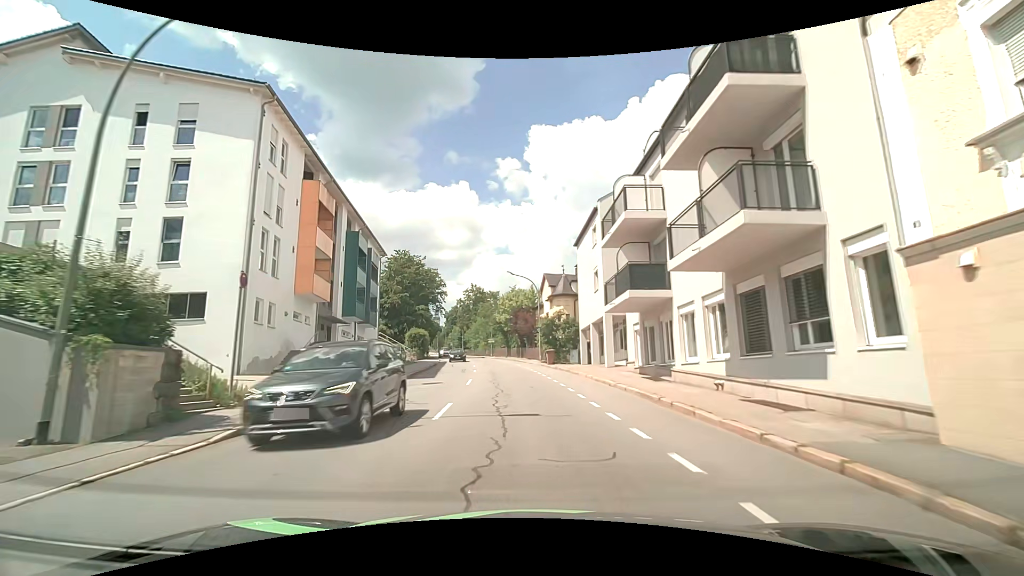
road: tertiary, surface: asphalt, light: Day
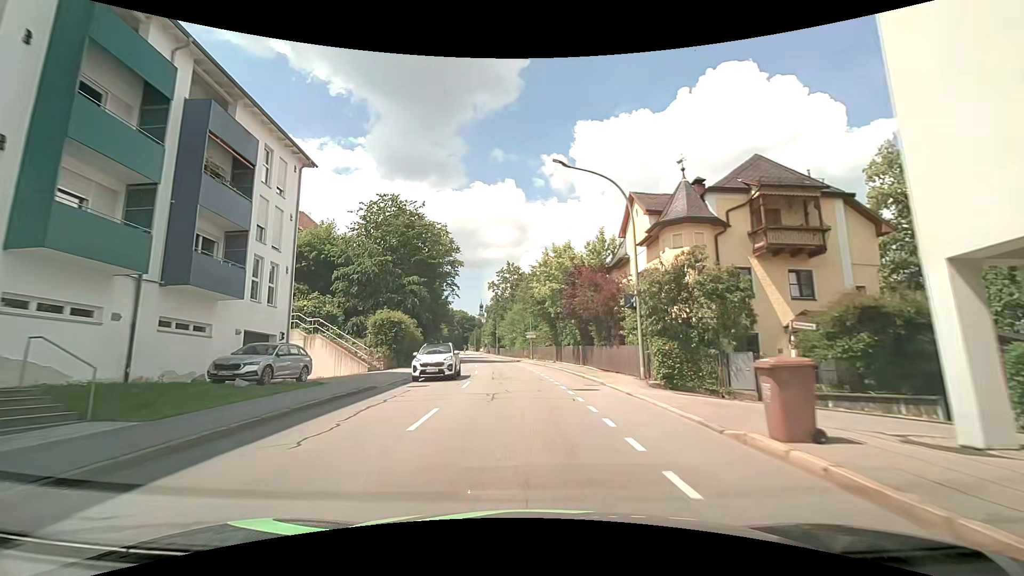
(-1.5, +28.9) m; -6°
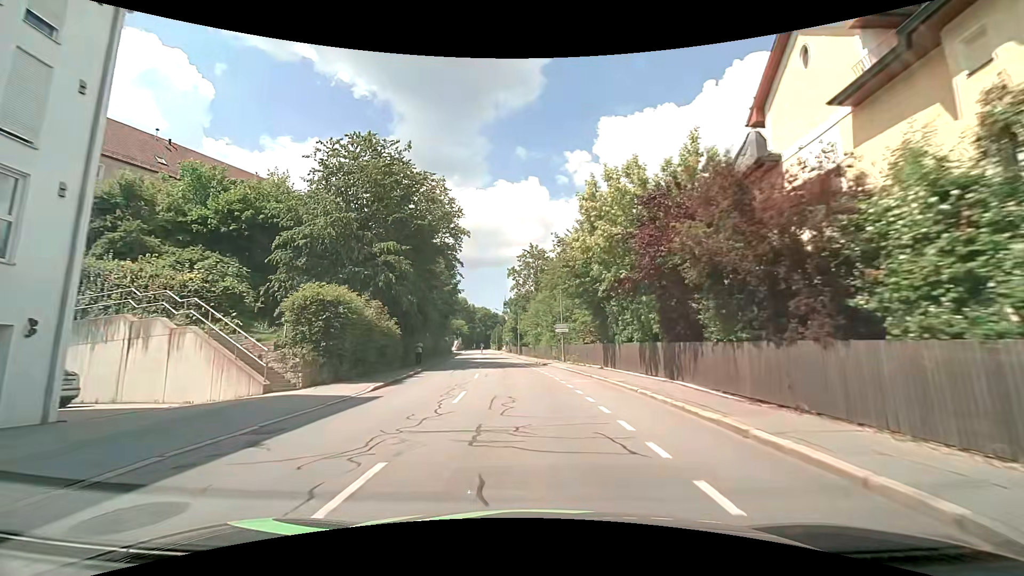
(-0.4, +14.4) m; -3°
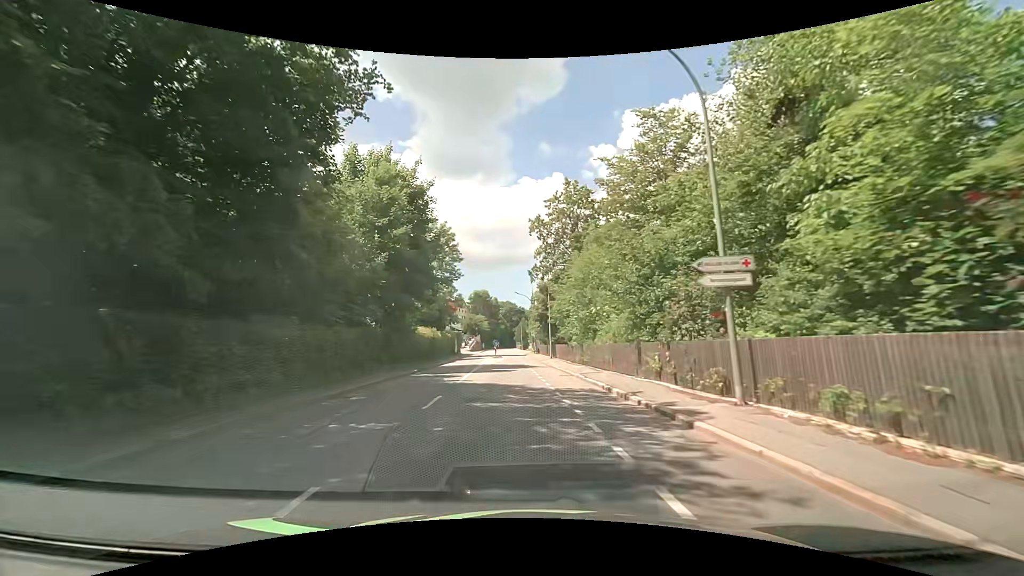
(-1.1, +28.1) m; -3°
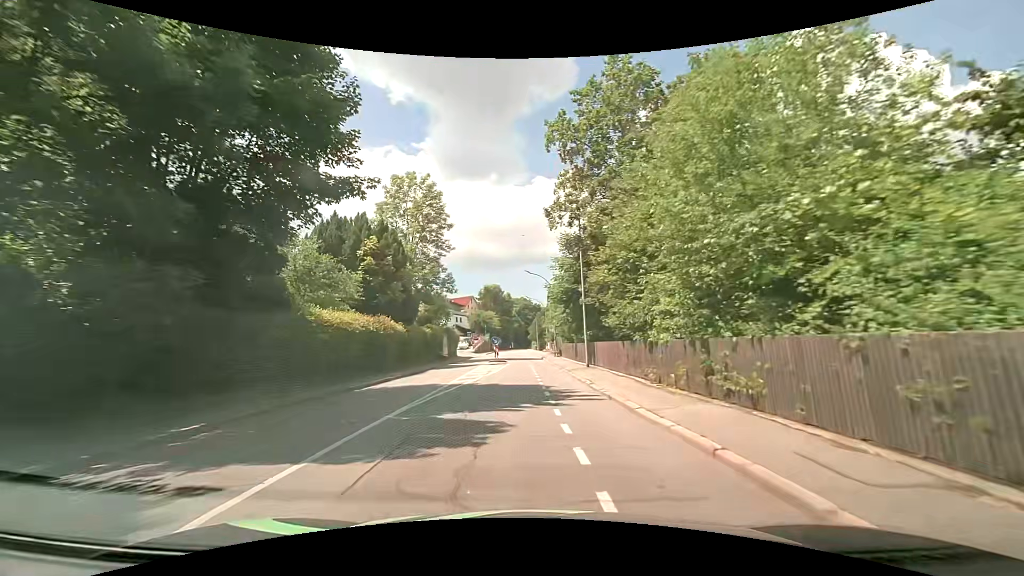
(-0.3, +20.2) m; -2°
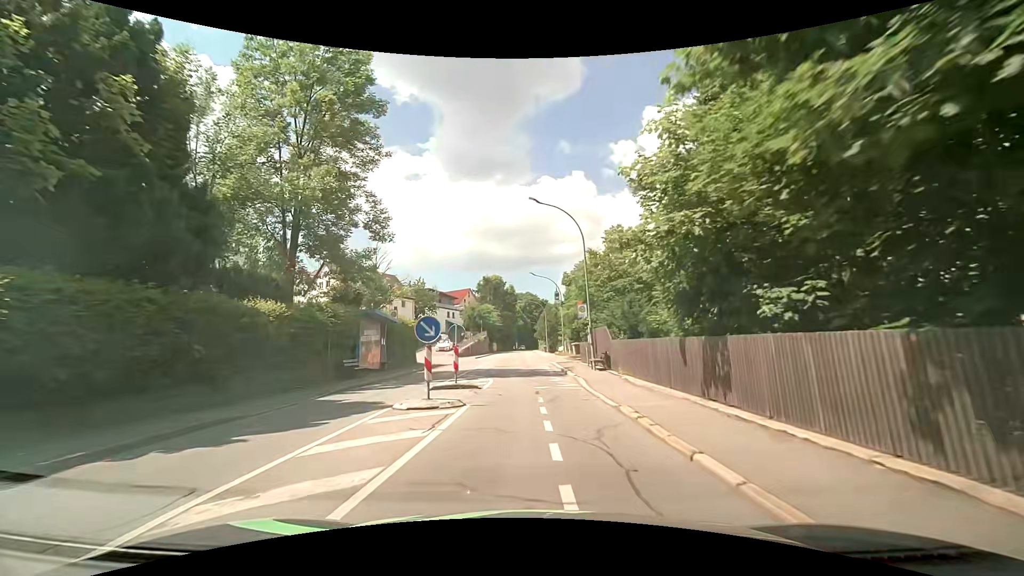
(-0.4, +25.7) m; -1°
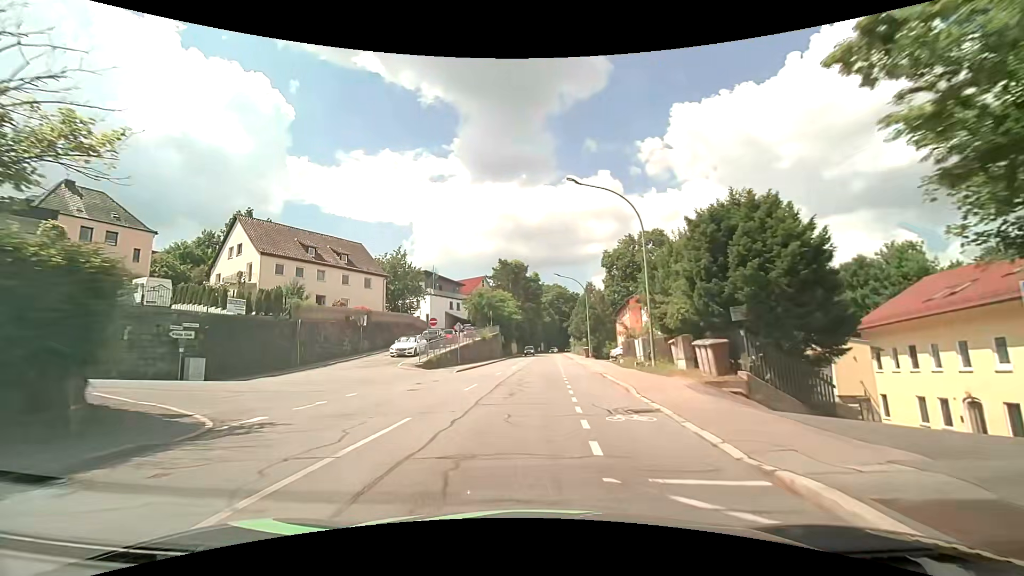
(-0.7, +30.7) m; -3°
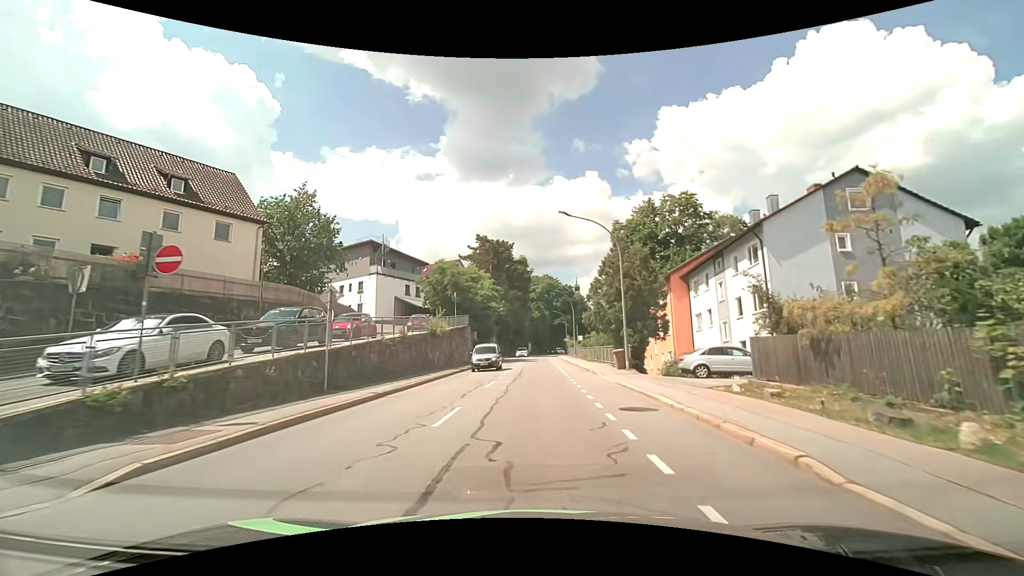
(0.0, +25.0) m; +1°
(0, +10) (0, +20) (+1, +30) (+1, +40) (+1, +50) (+2, +60) (+2, +70) (+2, +80) (+3, +90) (+3, +100) m
